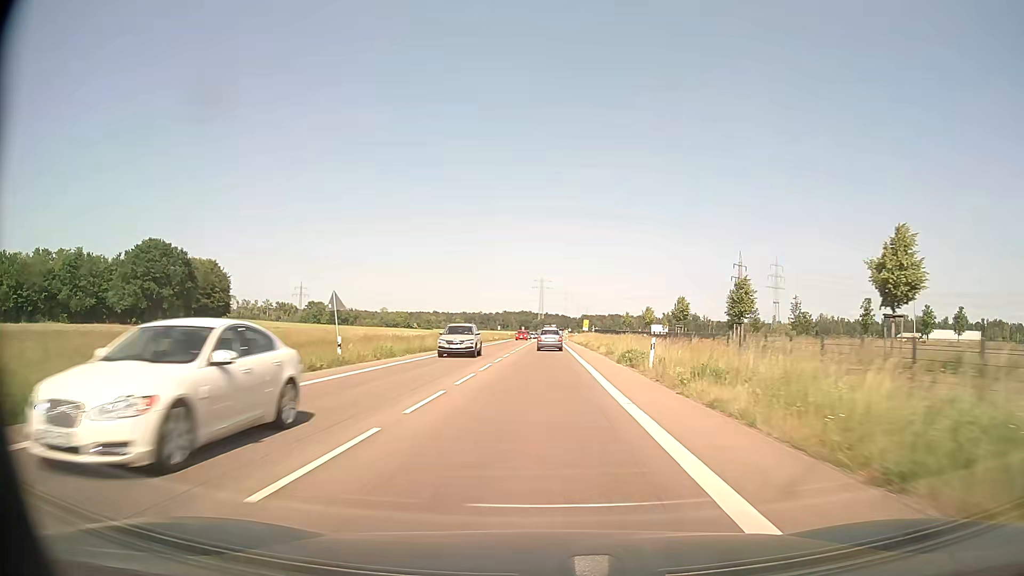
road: secondary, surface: asphalt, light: Day
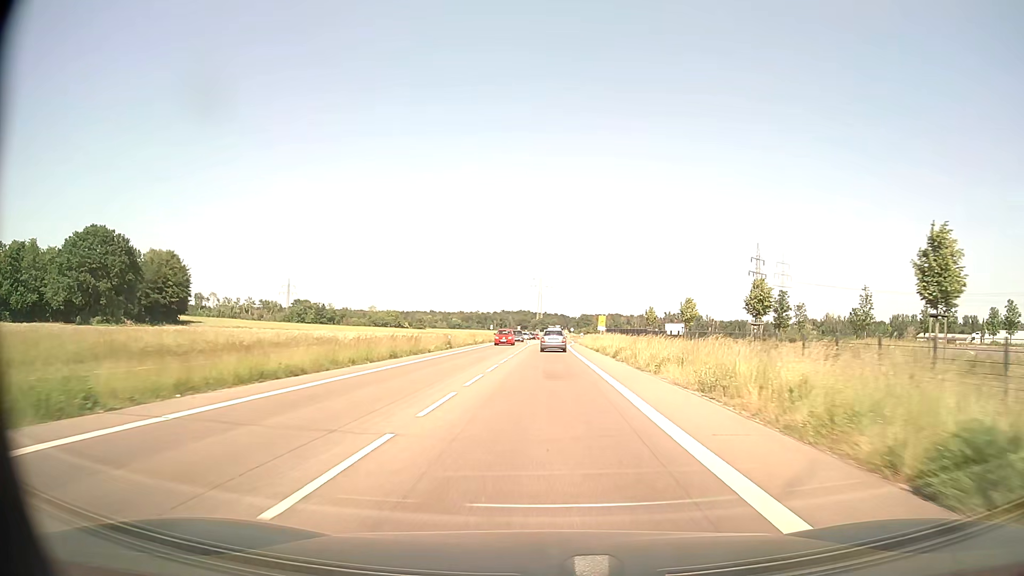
(0.0, +23.2) m; 0°
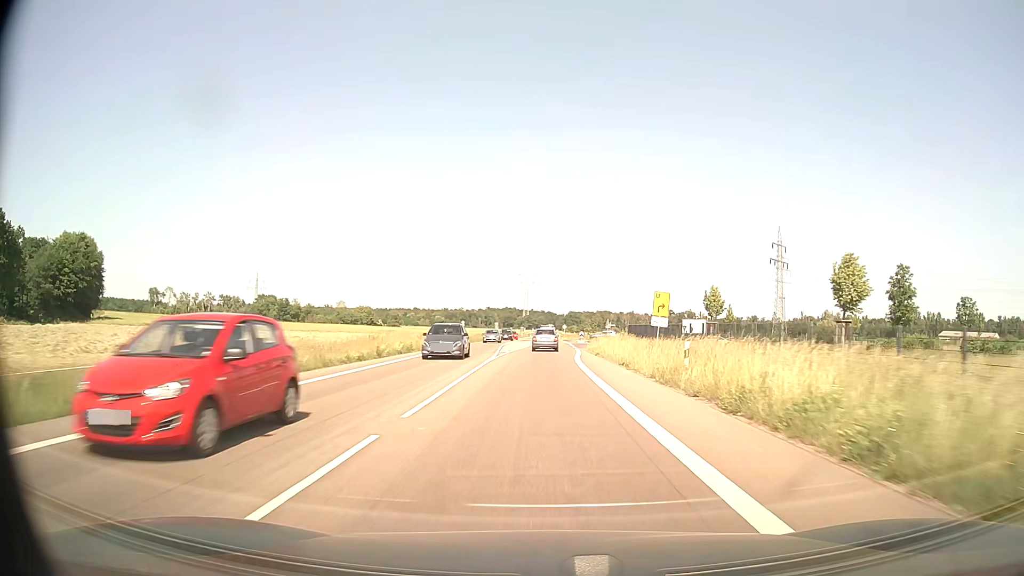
(+0.3, +34.4) m; +1°
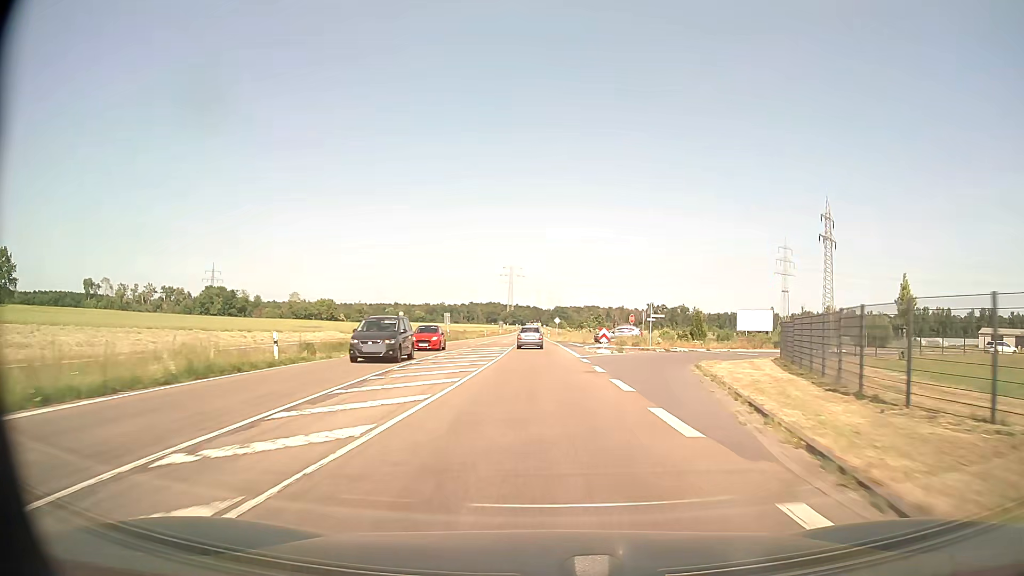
(+0.5, +45.5) m; +1°
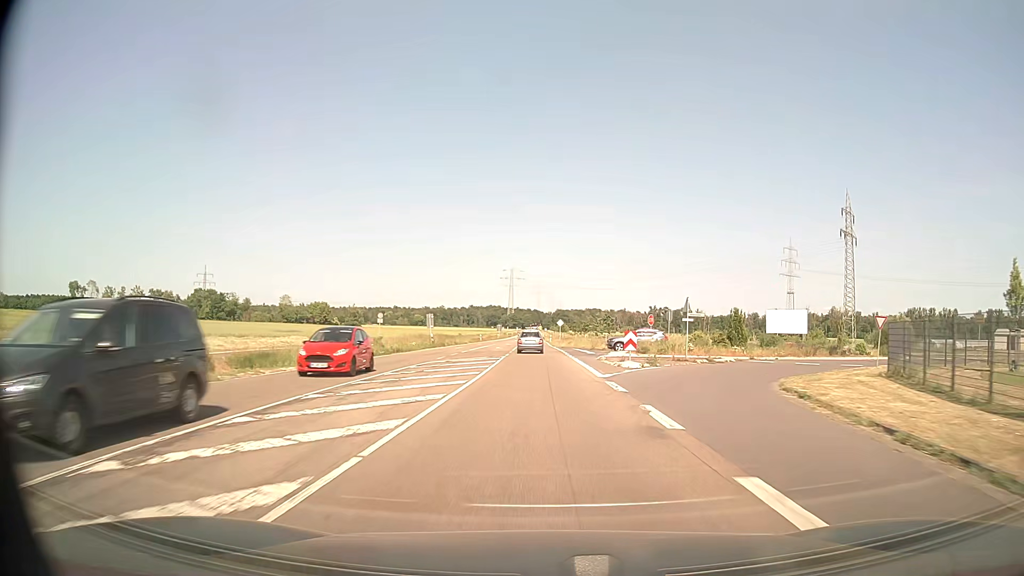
(0.0, +11.4) m; 0°
(0, +10) (0, +20) (0, +30) (0, +40) (-1, +50) (-1, +60) (-1, +70) (-1, +80) (-1, +90) (-2, +100) m
